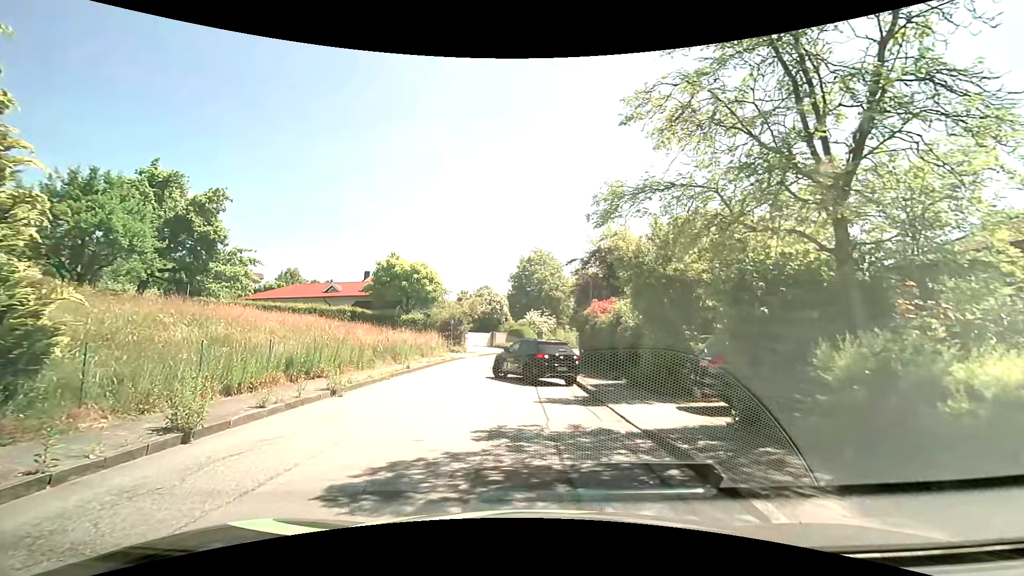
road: residential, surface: asphalt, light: Day
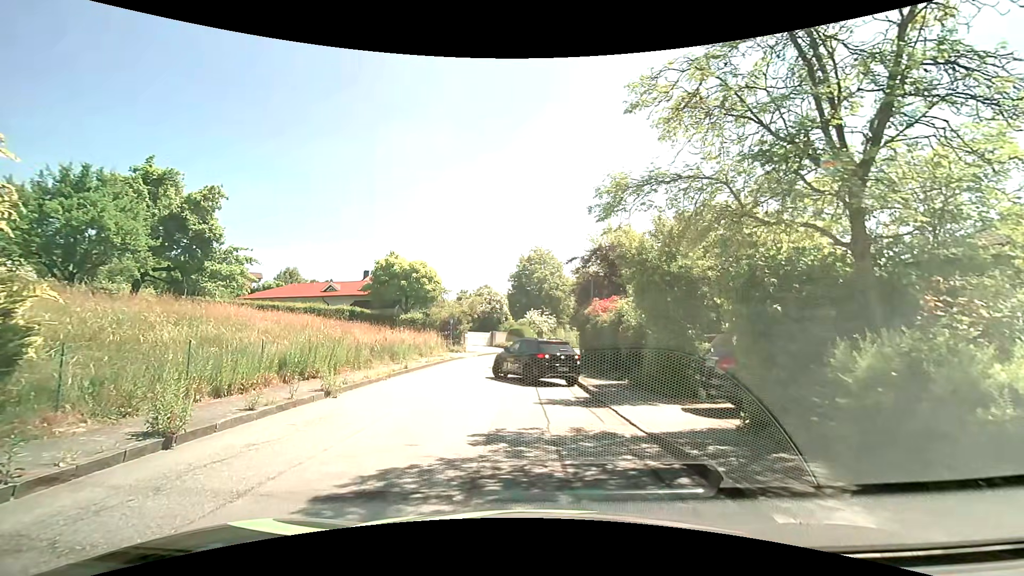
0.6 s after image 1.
(0.0, +0.3) m; 0°
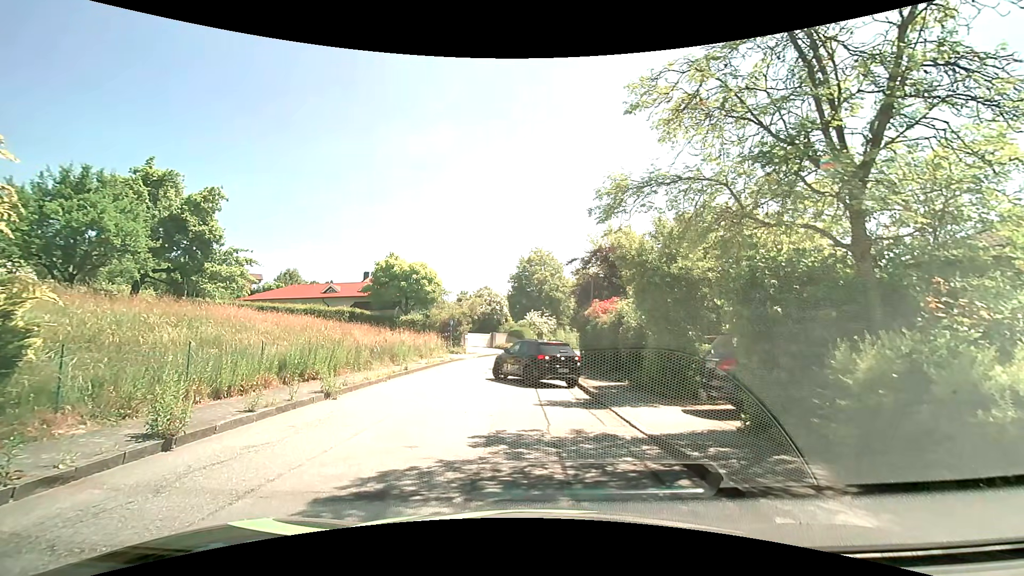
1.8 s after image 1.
(0.0, +0.1) m; 0°
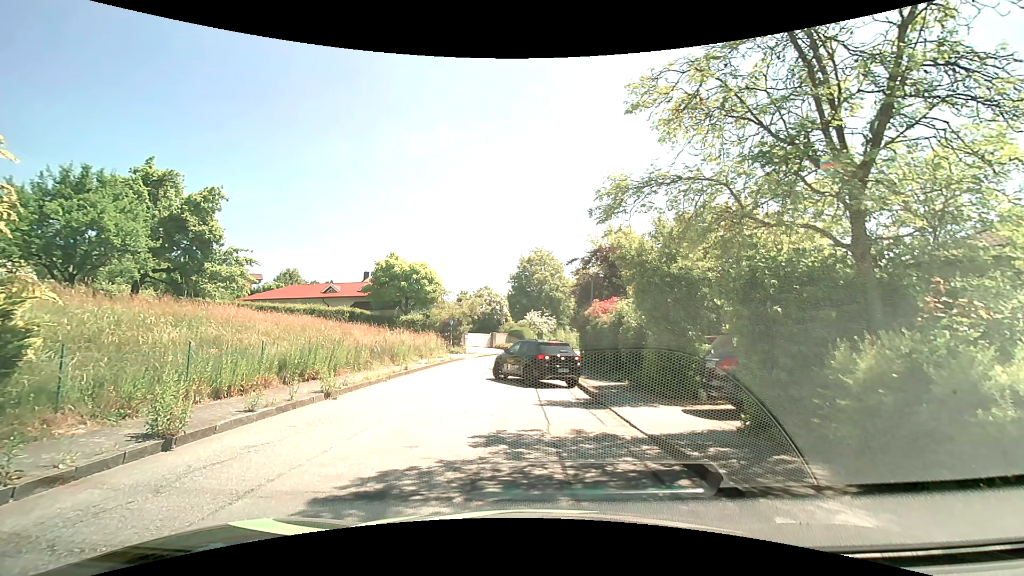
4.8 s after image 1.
(0.0, 0.0) m; 0°
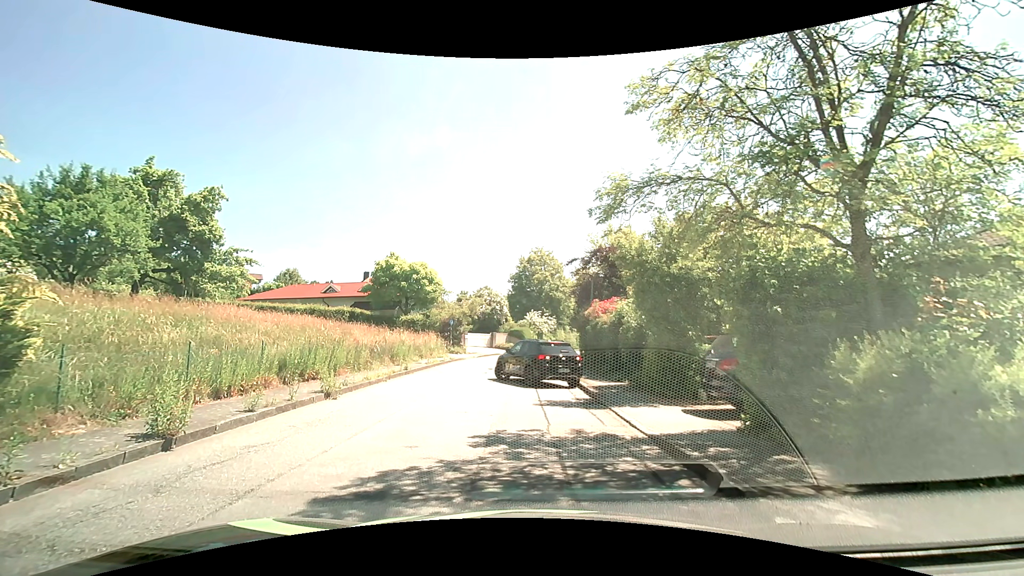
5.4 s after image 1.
(0.0, 0.0) m; 0°
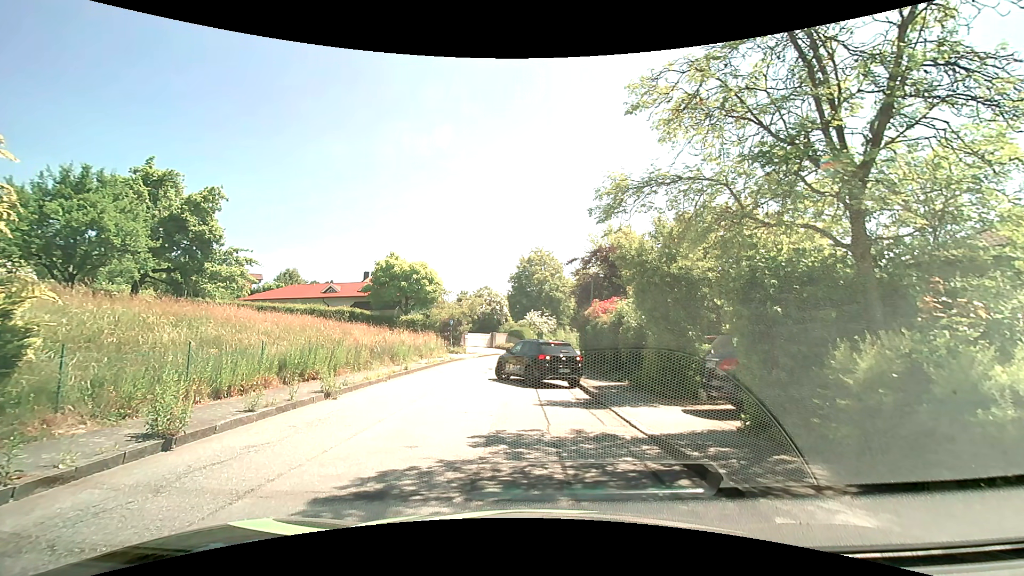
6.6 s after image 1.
(0.0, 0.0) m; 0°
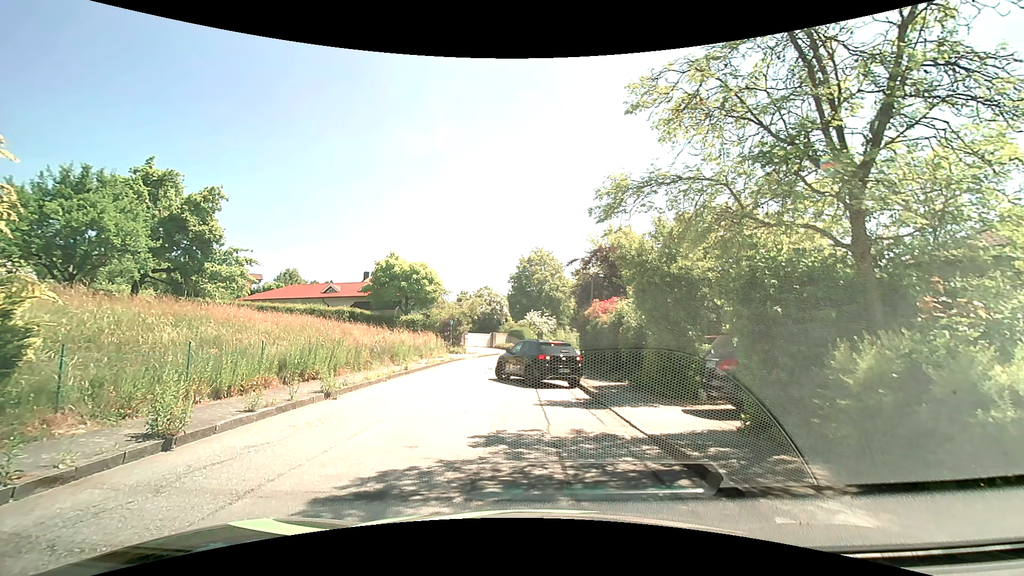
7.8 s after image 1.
(0.0, 0.0) m; 0°
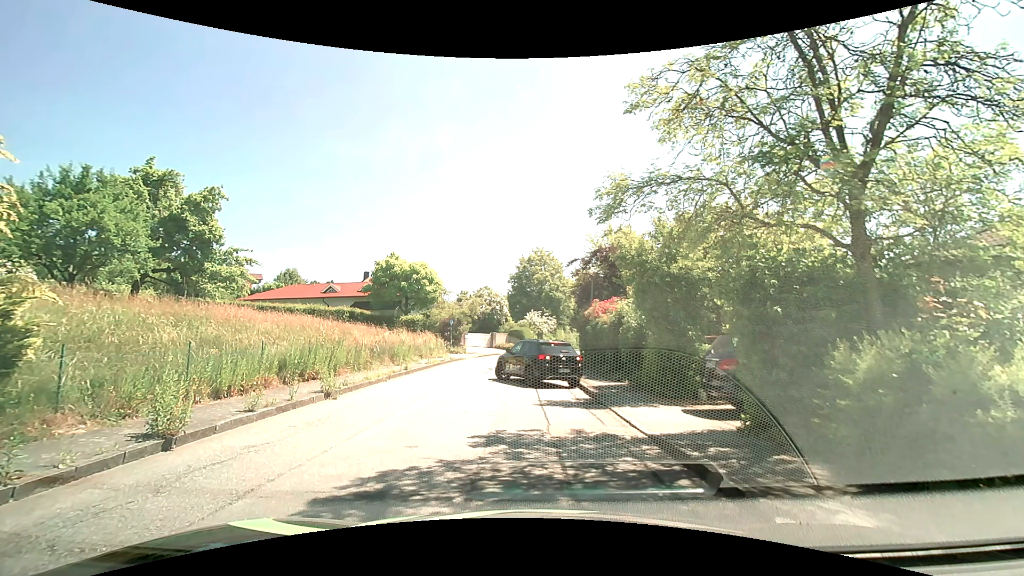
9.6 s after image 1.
(0.0, 0.0) m; 0°
(-1, +10) (-2, +20) (-1, +30) (+1, +39) (+4, +49) (+7, +59) (+11, +68) (+15, +77) (+20, +86) (+25, +94) m
